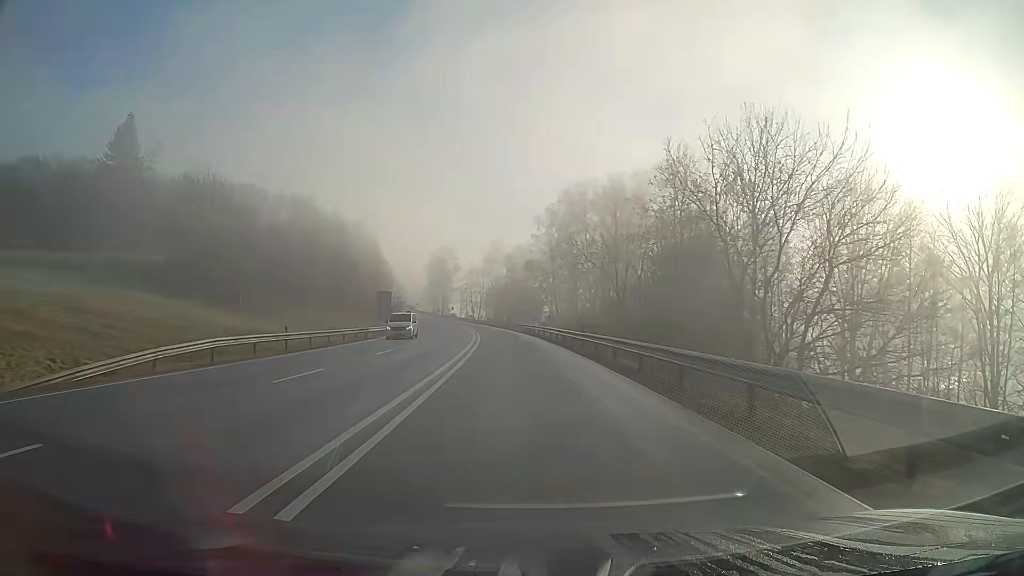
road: primary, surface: asphalt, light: Day
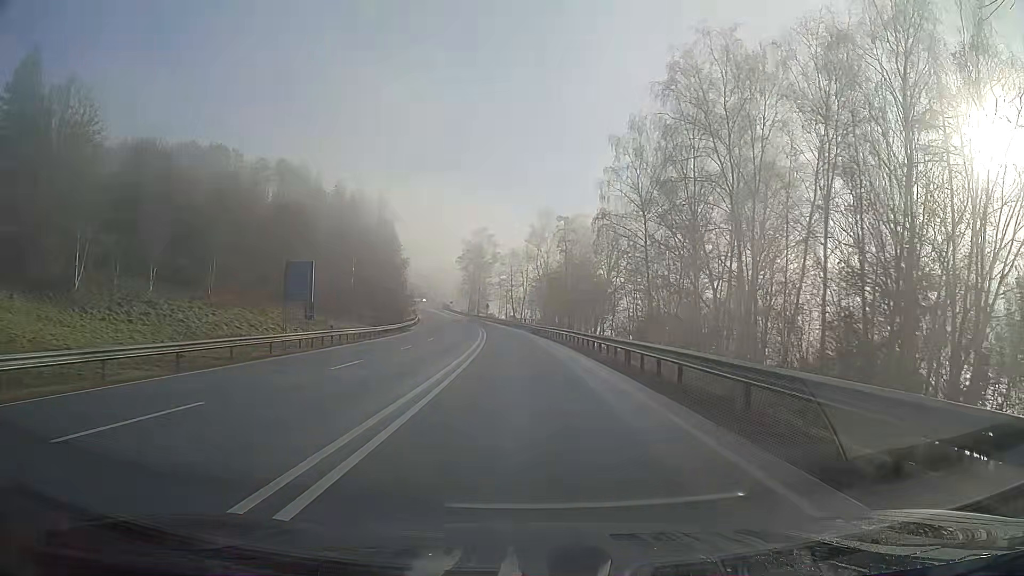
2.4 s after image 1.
(-1.7, +43.8) m; -4°
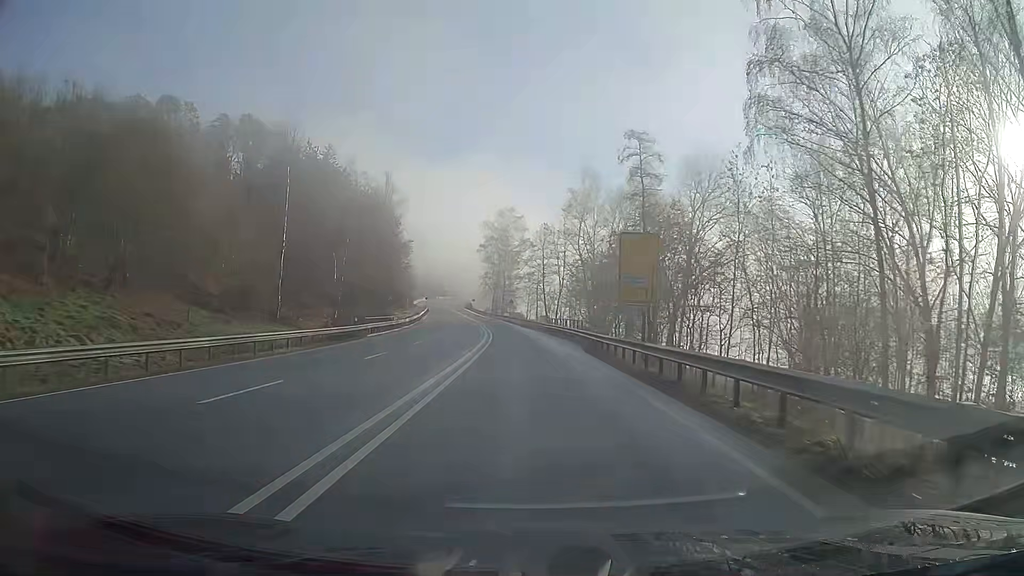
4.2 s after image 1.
(-0.8, +32.6) m; -3°
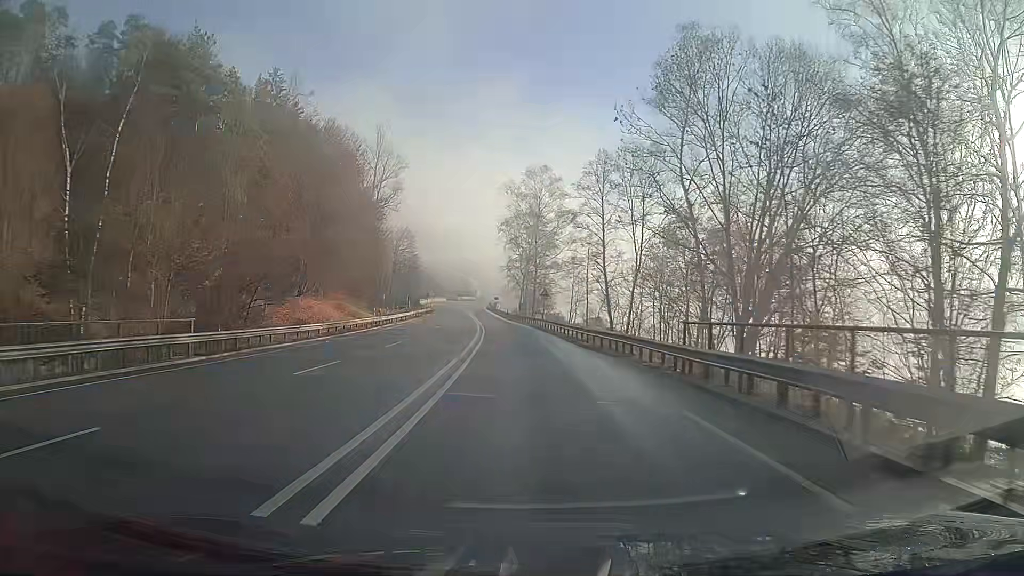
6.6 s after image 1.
(-1.2, +43.1) m; -3°
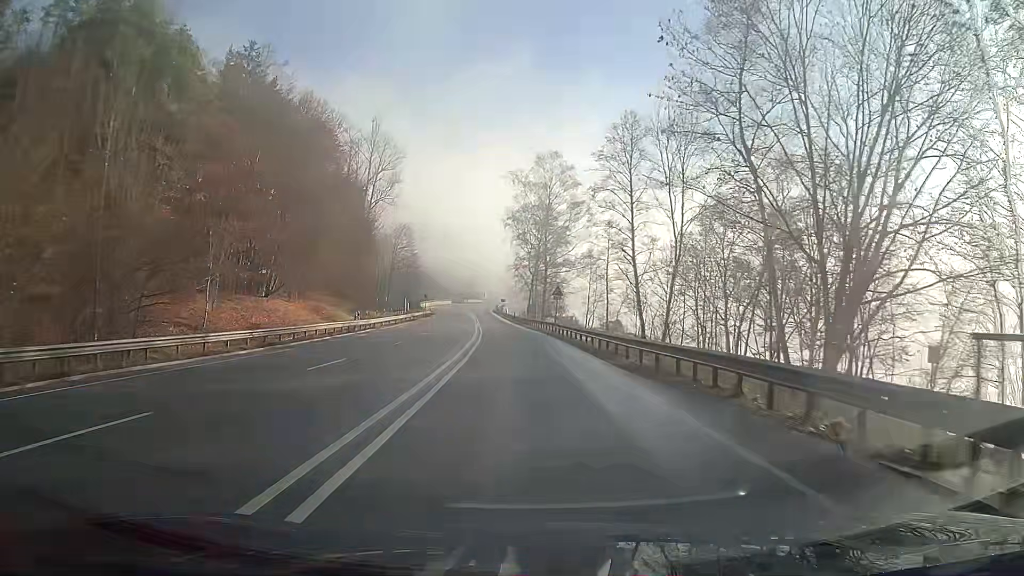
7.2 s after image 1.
(-0.1, +10.7) m; -1°
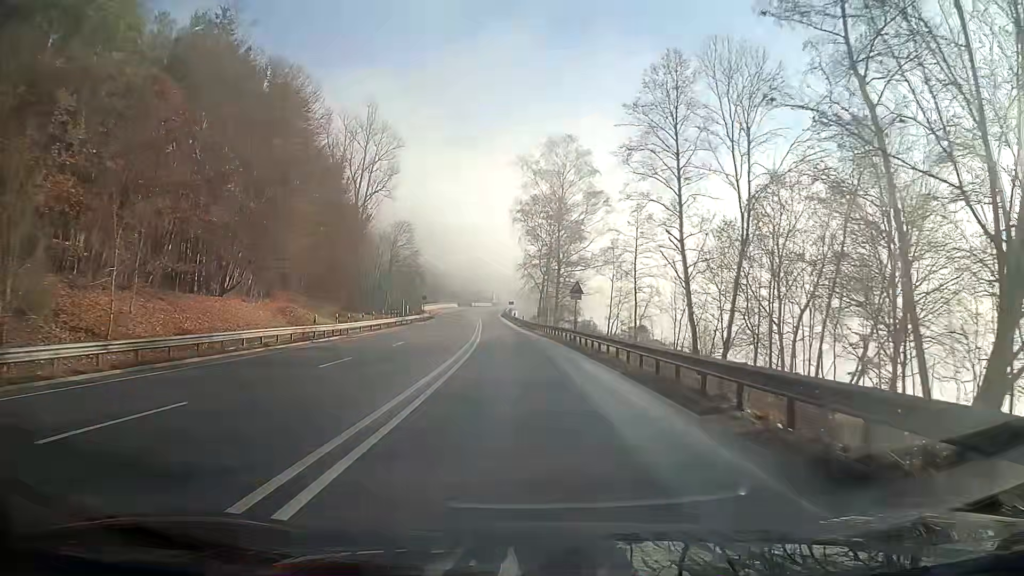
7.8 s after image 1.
(-0.1, +10.7) m; -1°
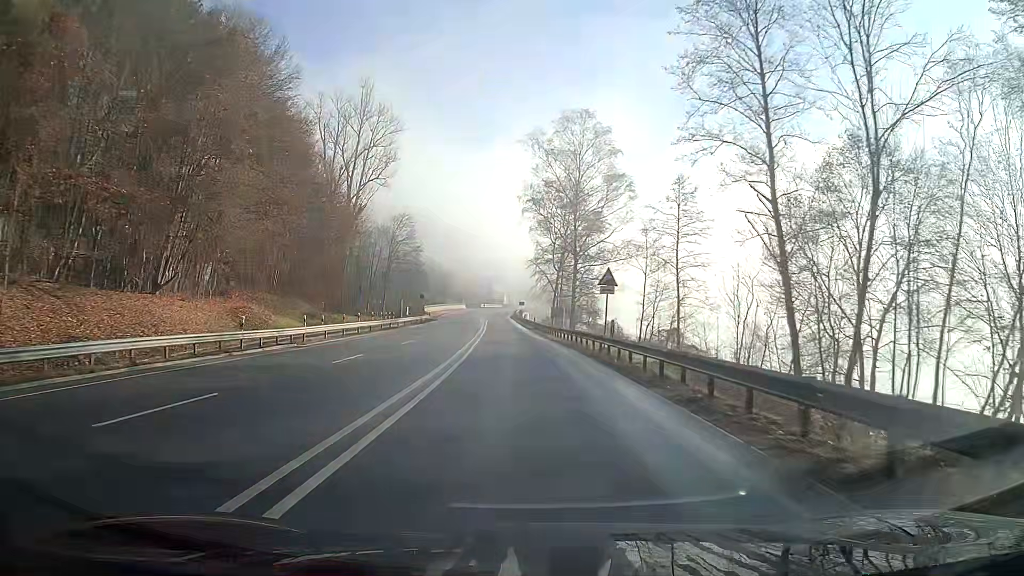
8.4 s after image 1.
(-0.1, +10.7) m; -1°
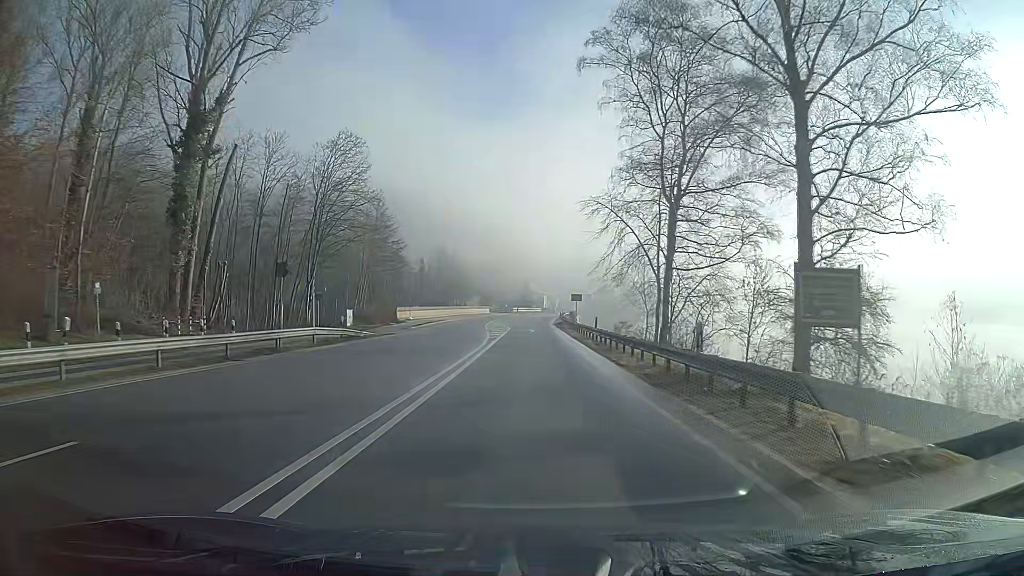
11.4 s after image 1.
(-2.0, +53.6) m; -3°
